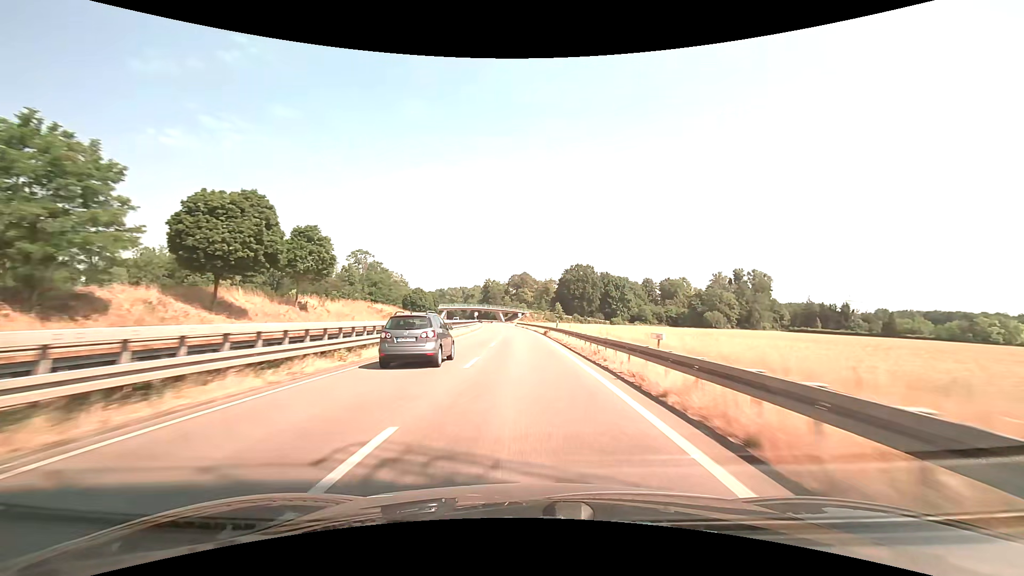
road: trunk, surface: asphalt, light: Day
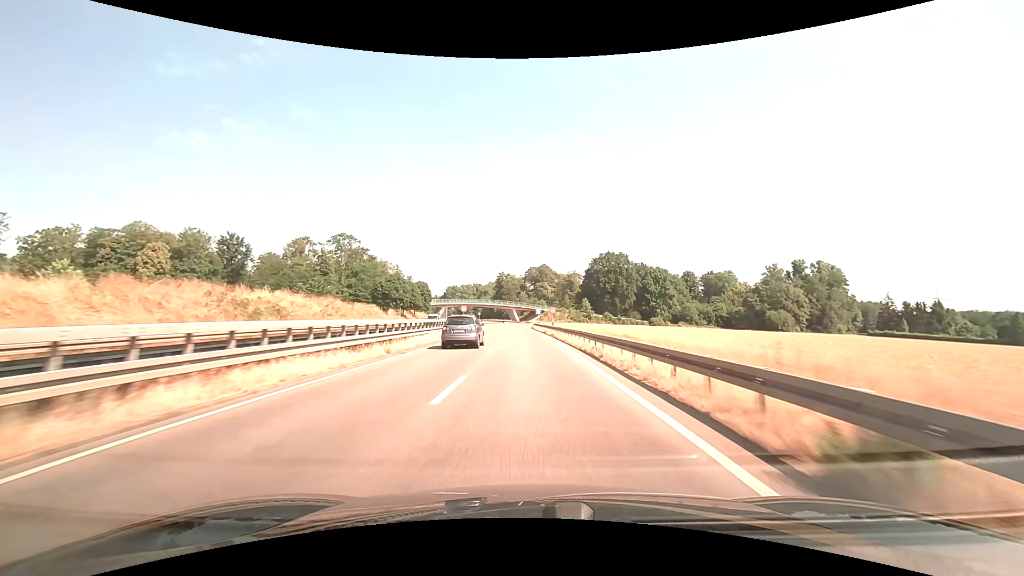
(-0.7, +41.8) m; -2°
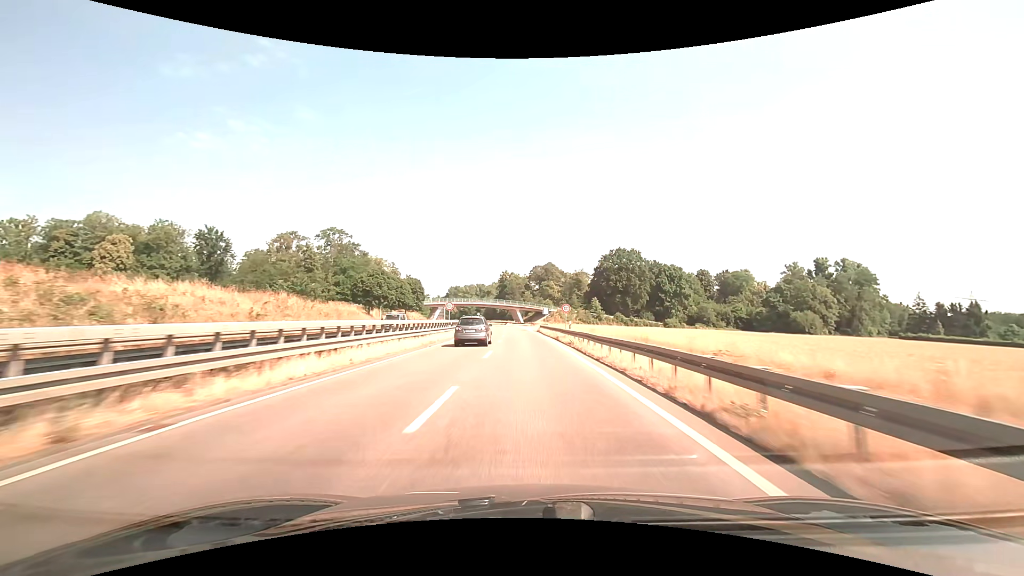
(-0.1, +13.9) m; -1°
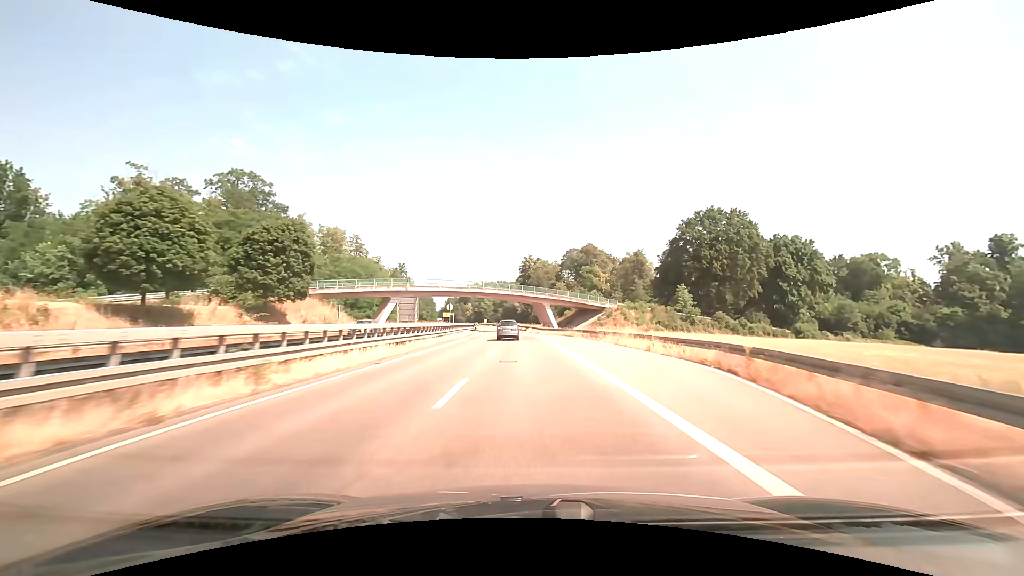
(-1.7, +69.8) m; -3°
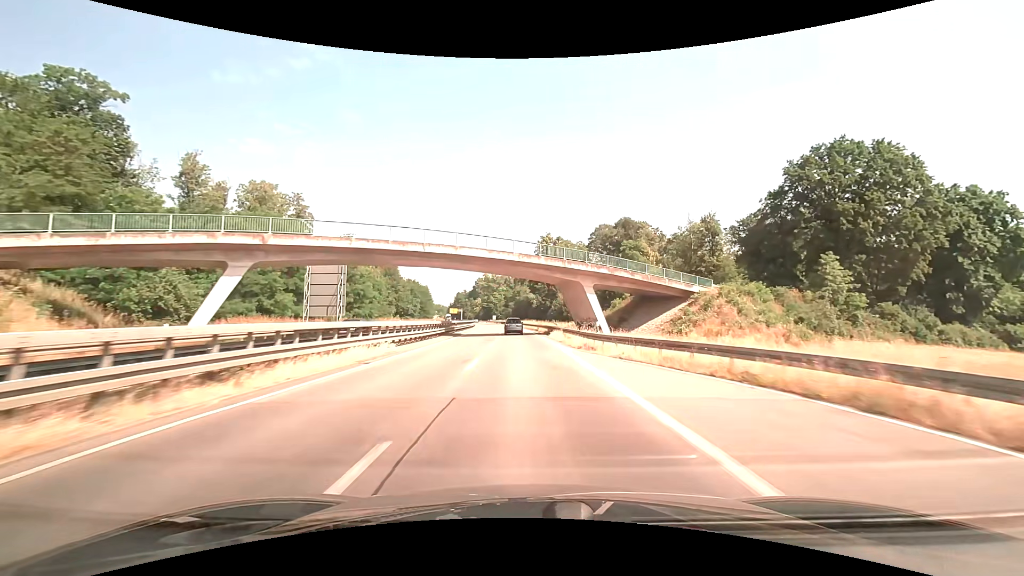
(-0.5, +41.8) m; -1°
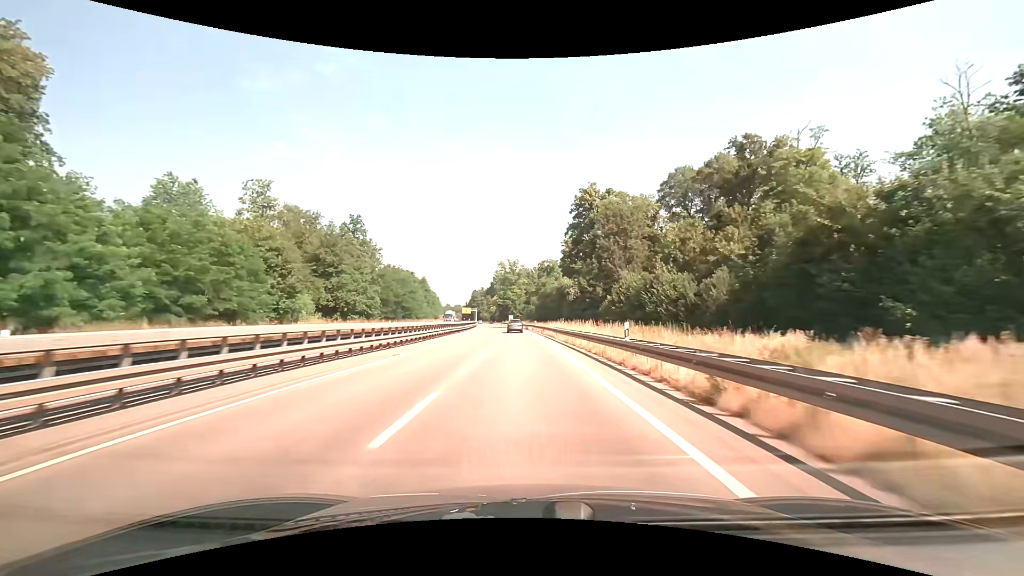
(-1.4, +55.8) m; -3°
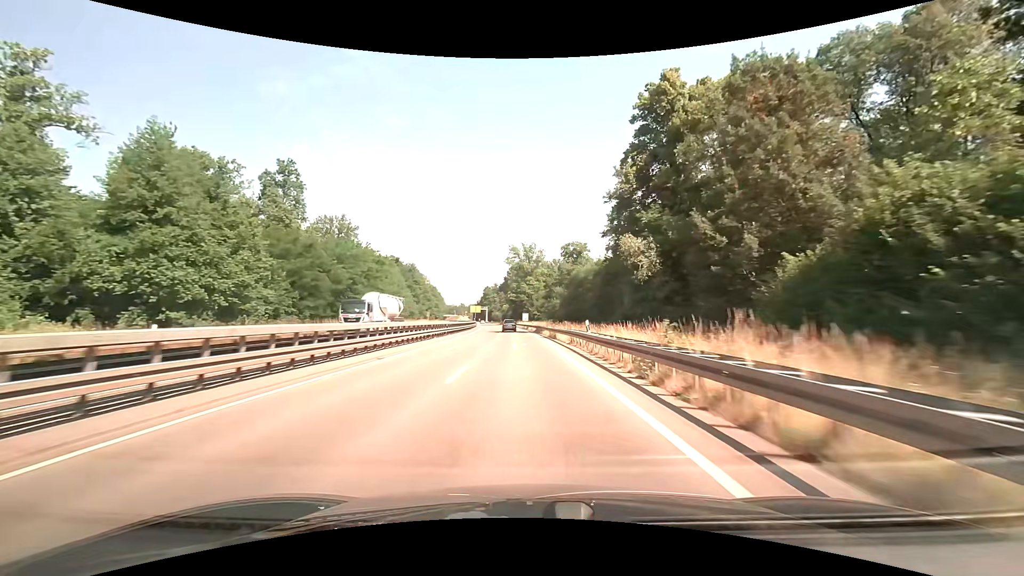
(-0.8, +42.4) m; -2°
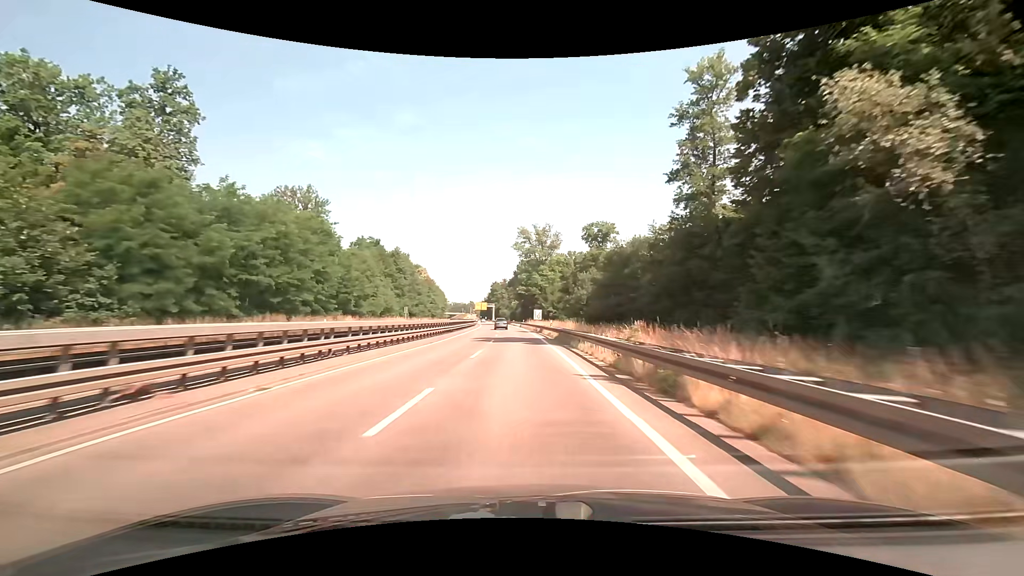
(-0.3, +28.7) m; -1°
(0, +10) (0, +20) (0, +30) (-1, +40) (-1, +50) (-2, +60) (-2, +70) (-3, +80) (-4, +90) (-5, +100) m
